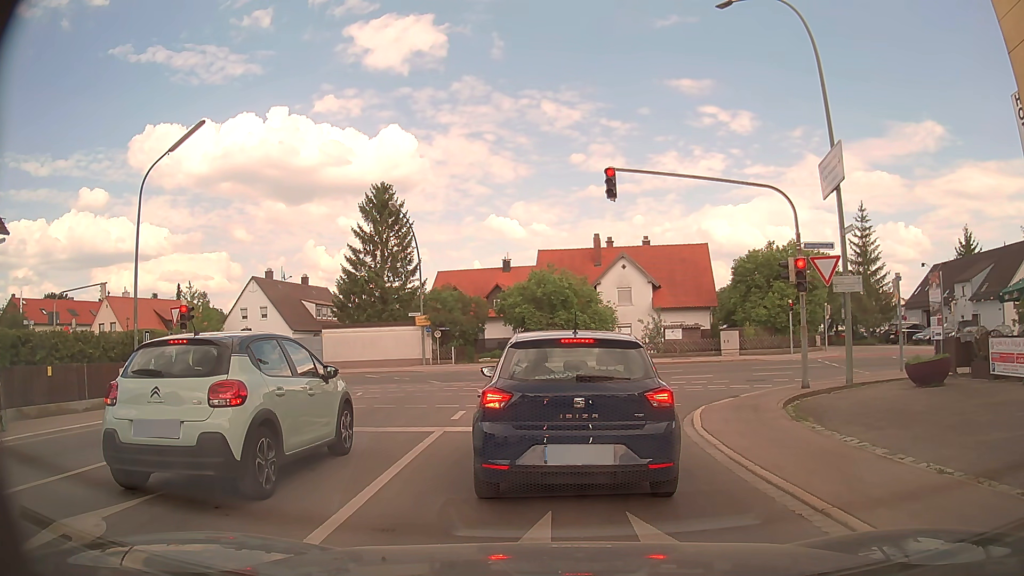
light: Day
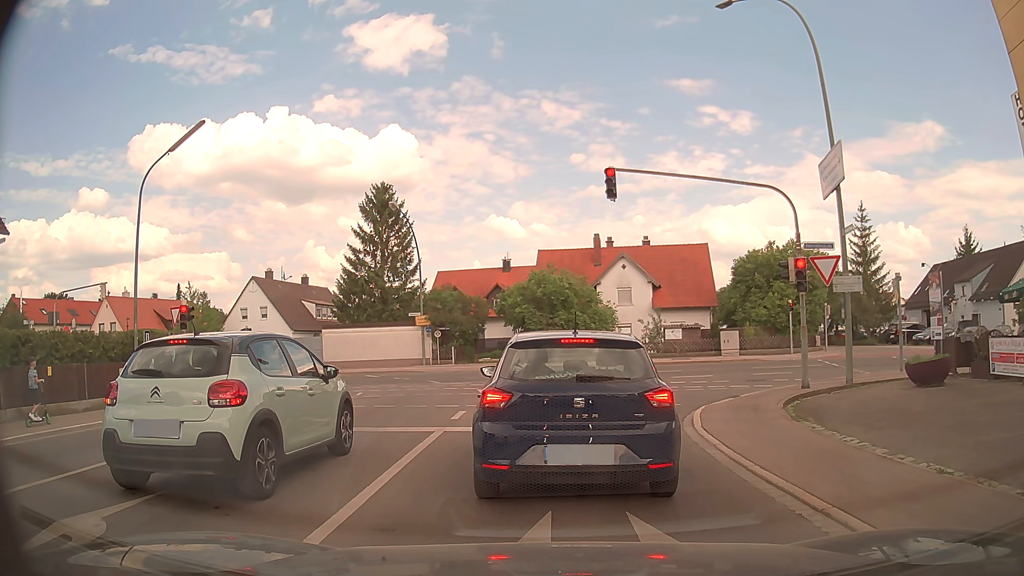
(0.0, 0.0) m; 0°
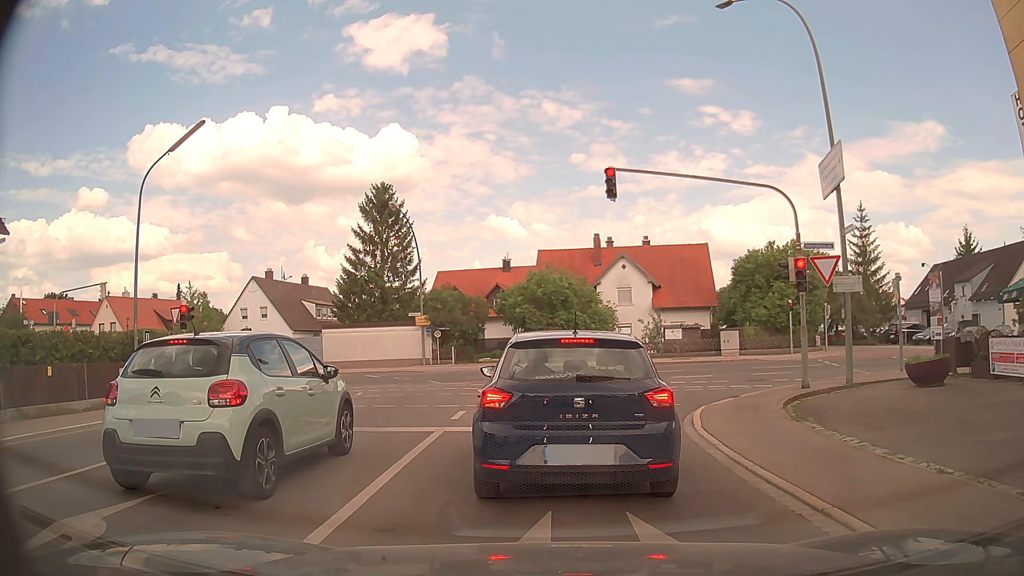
(0.0, 0.0) m; 0°
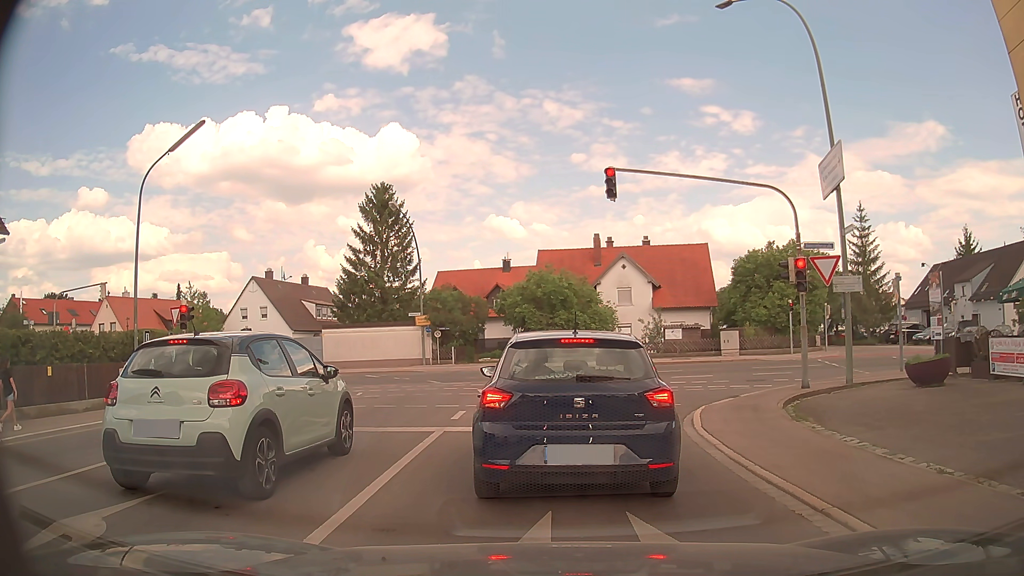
(0.0, 0.0) m; 0°
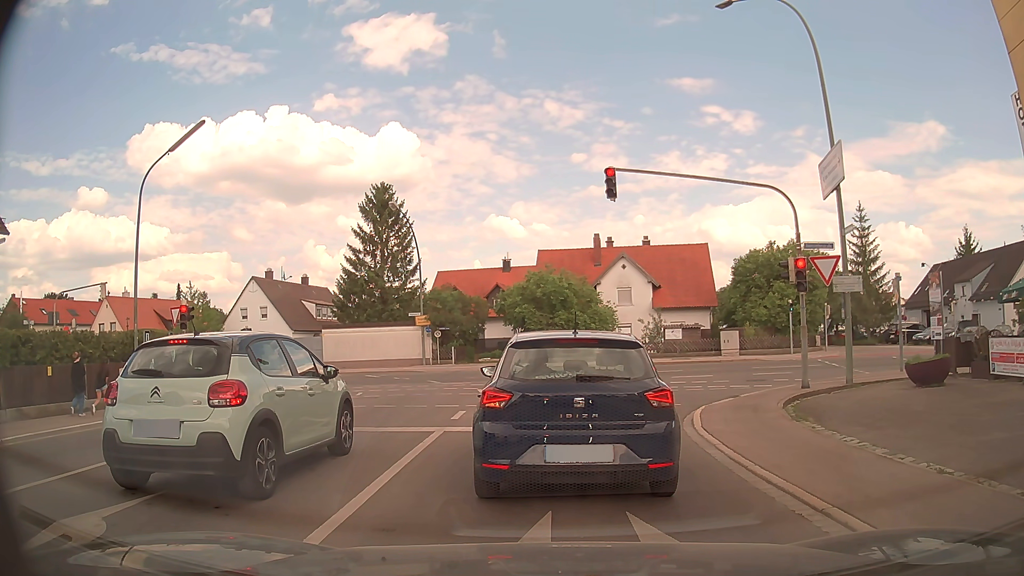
(0.0, 0.0) m; 0°
